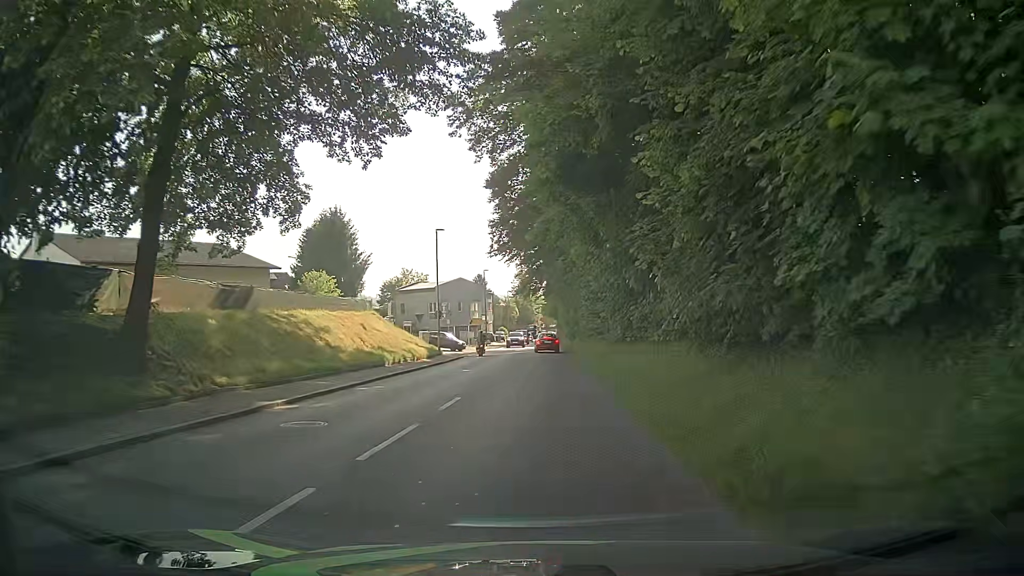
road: tertiary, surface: asphalt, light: Day
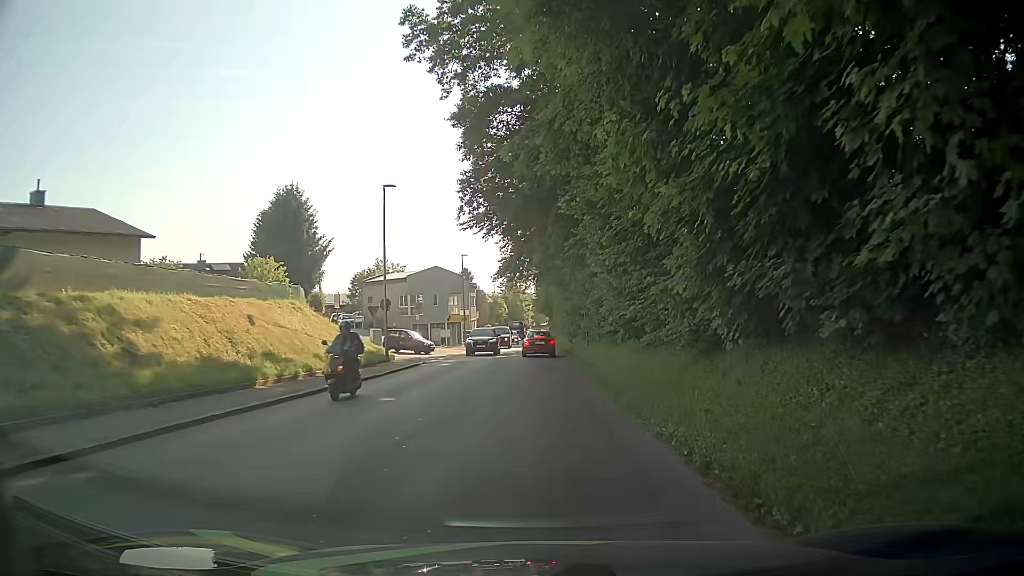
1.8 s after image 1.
(0.0, +12.4) m; +2°
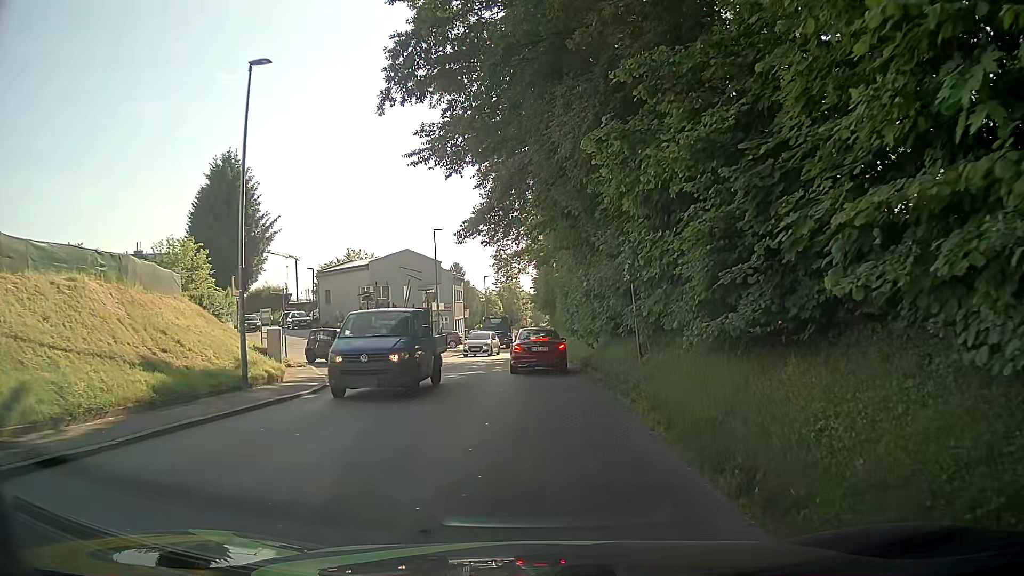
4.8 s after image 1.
(-0.2, +14.9) m; 0°
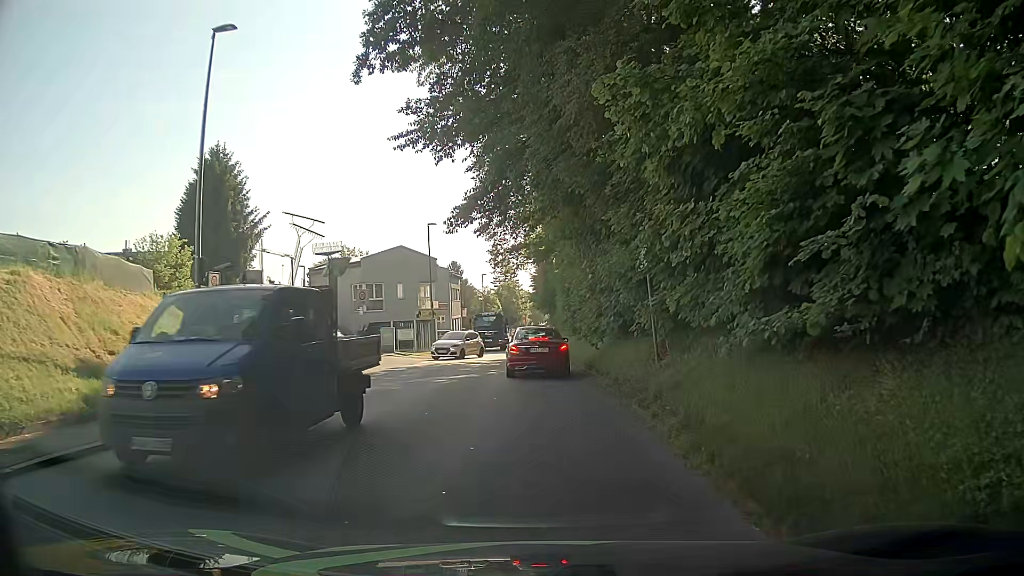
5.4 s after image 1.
(-0.1, +2.1) m; 0°
